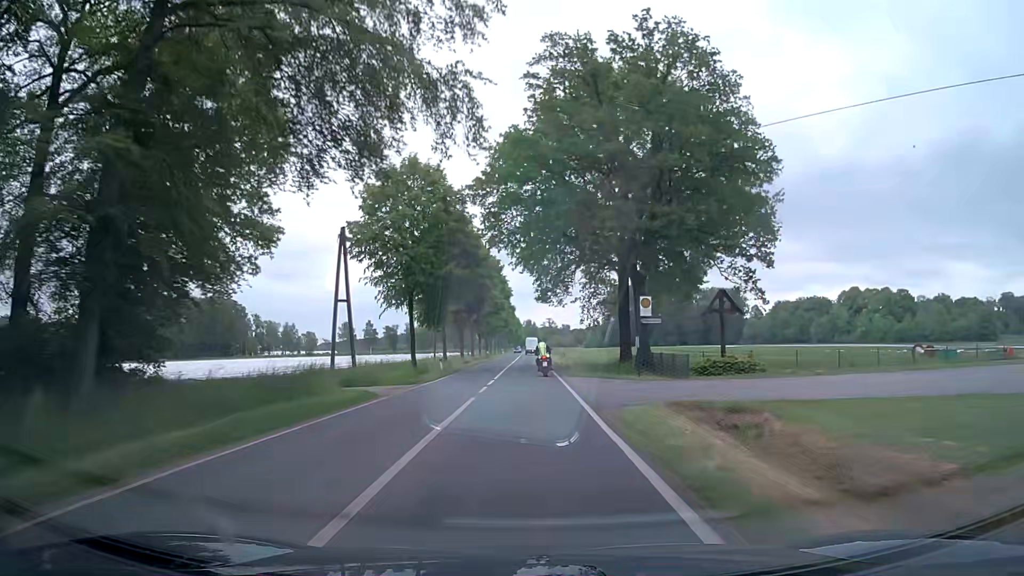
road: secondary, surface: asphalt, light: Day
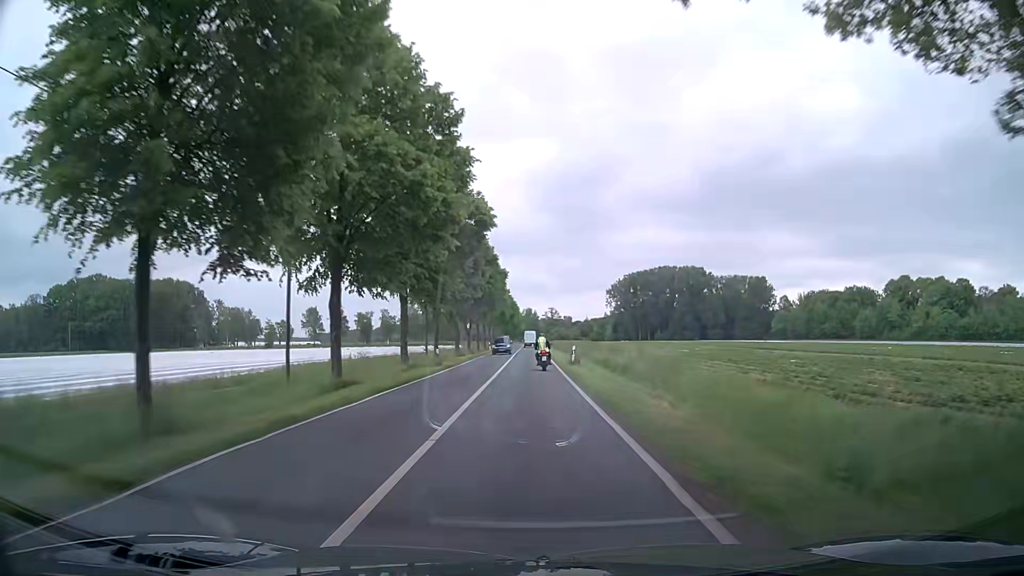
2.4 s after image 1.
(+0.1, +43.5) m; 0°
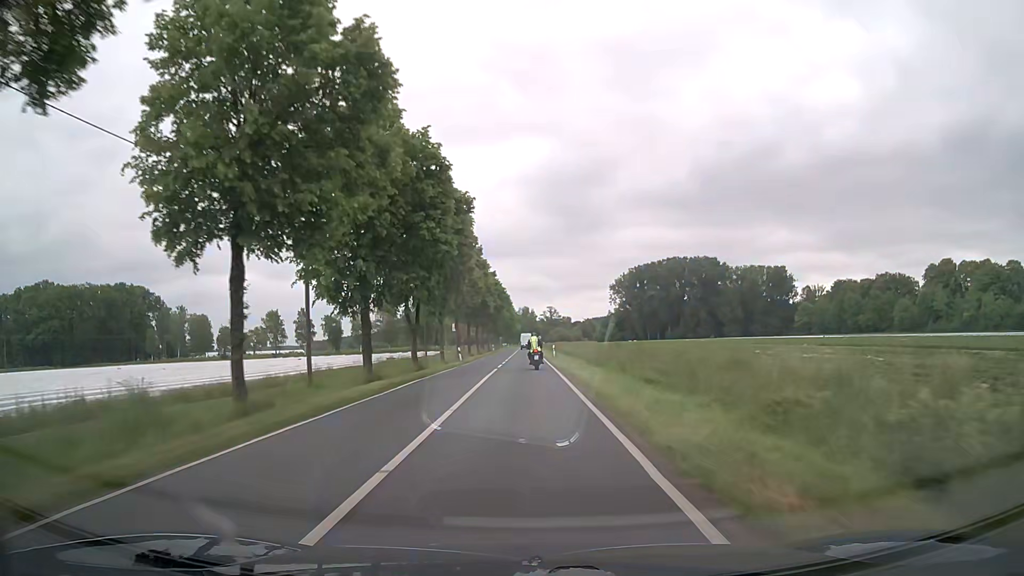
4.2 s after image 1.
(+0.4, +32.8) m; 0°
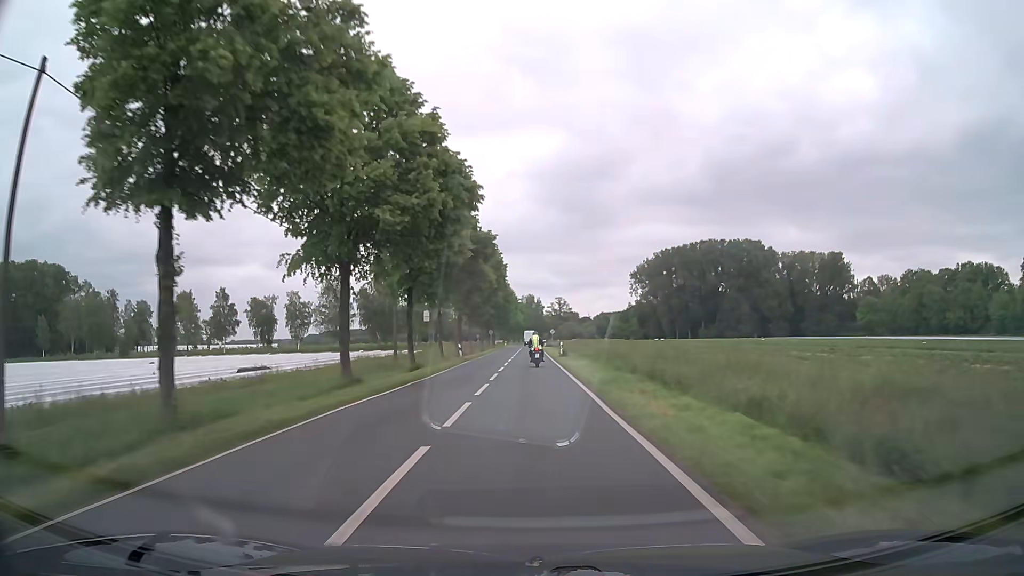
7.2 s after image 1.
(-0.1, +54.5) m; 0°
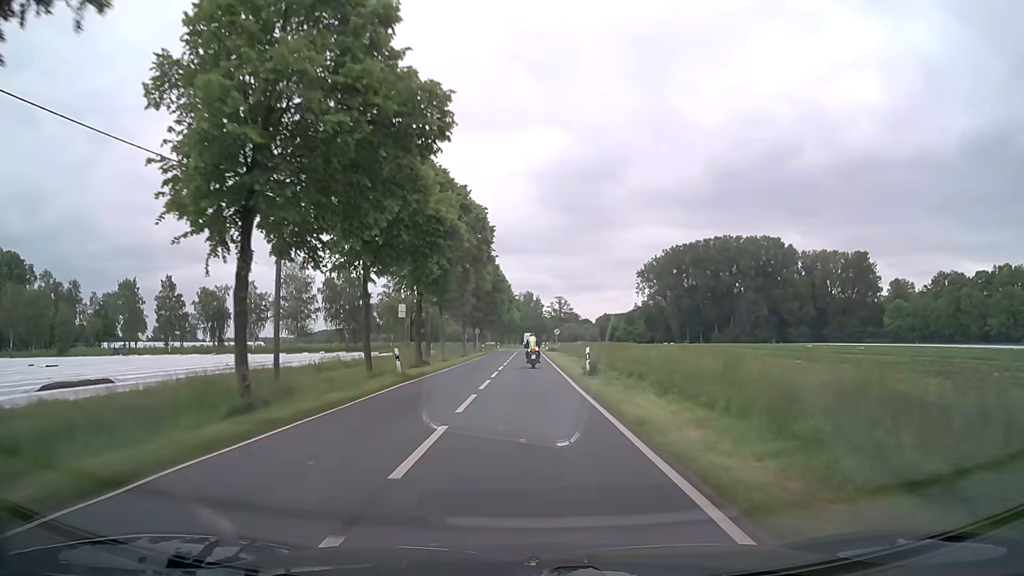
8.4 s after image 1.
(0.0, +21.8) m; 0°
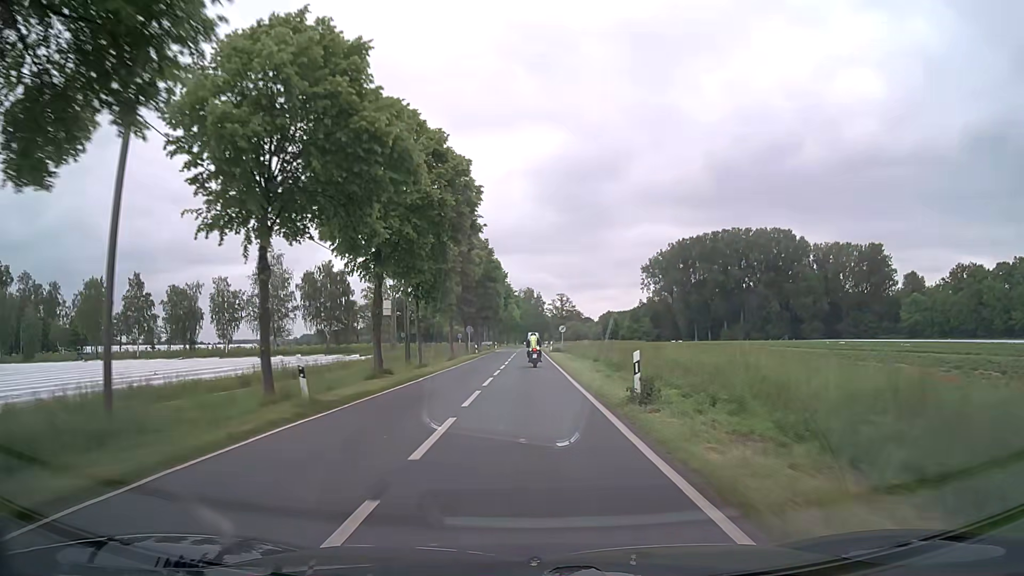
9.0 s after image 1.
(0.0, +10.9) m; 0°
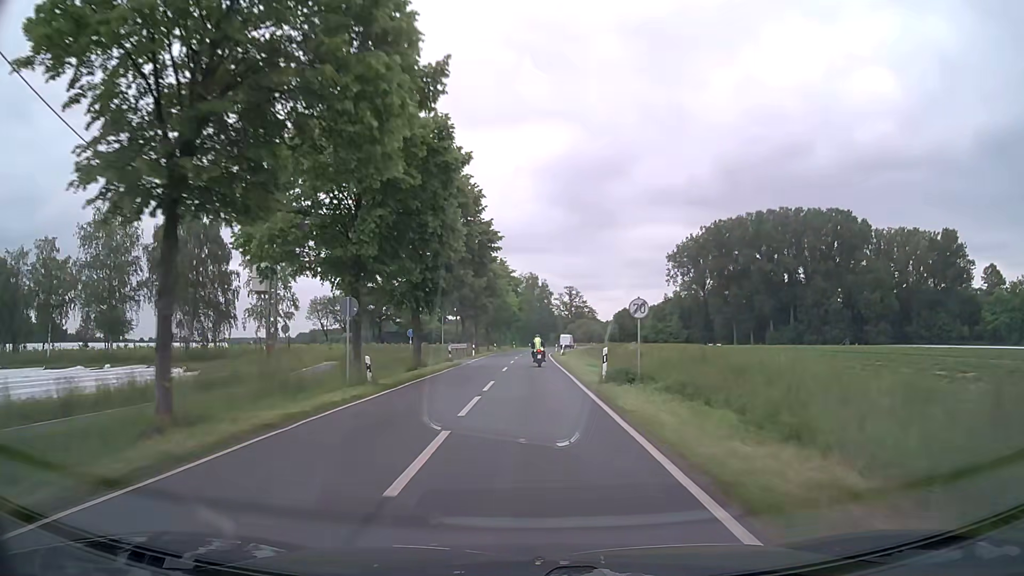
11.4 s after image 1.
(0.0, +43.7) m; 0°
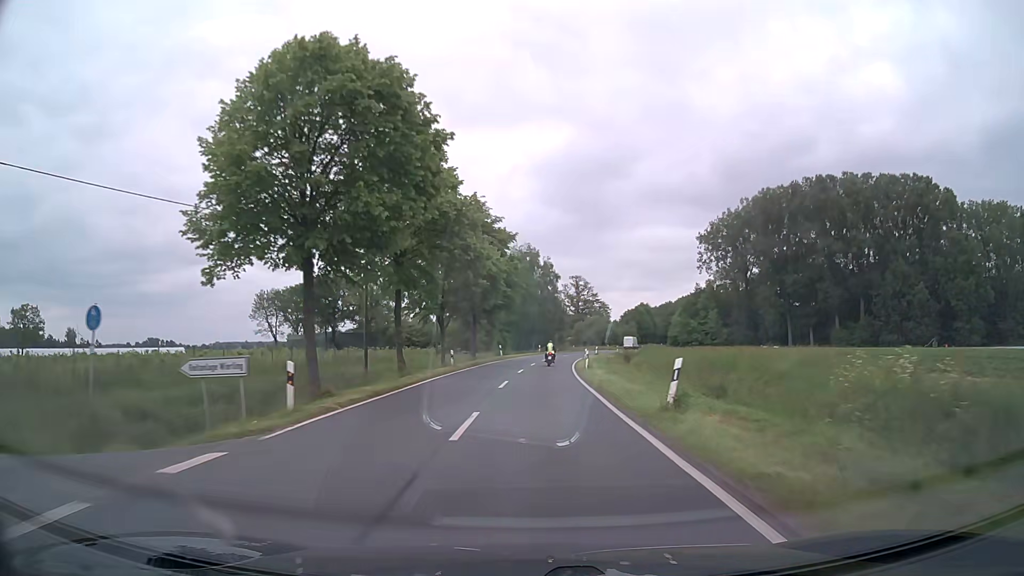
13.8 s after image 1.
(-0.1, +44.1) m; 0°
(0, +10) (0, +20) (0, +30) (+1, +40) (+2, +50) (+3, +60) (+4, +70) (+5, +80) (+7, +90) (+9, +99) m
